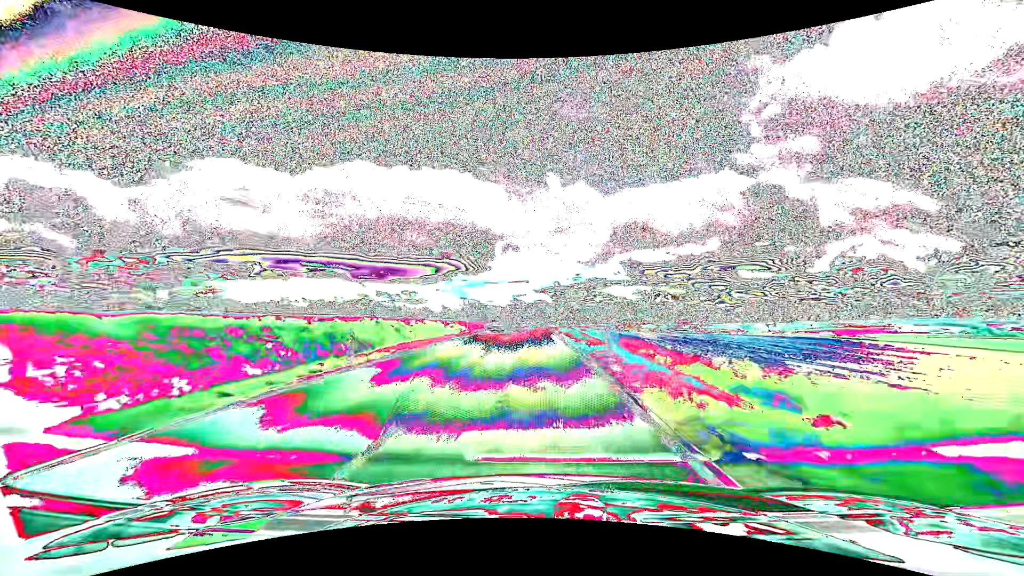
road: tertiary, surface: asphalt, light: Day
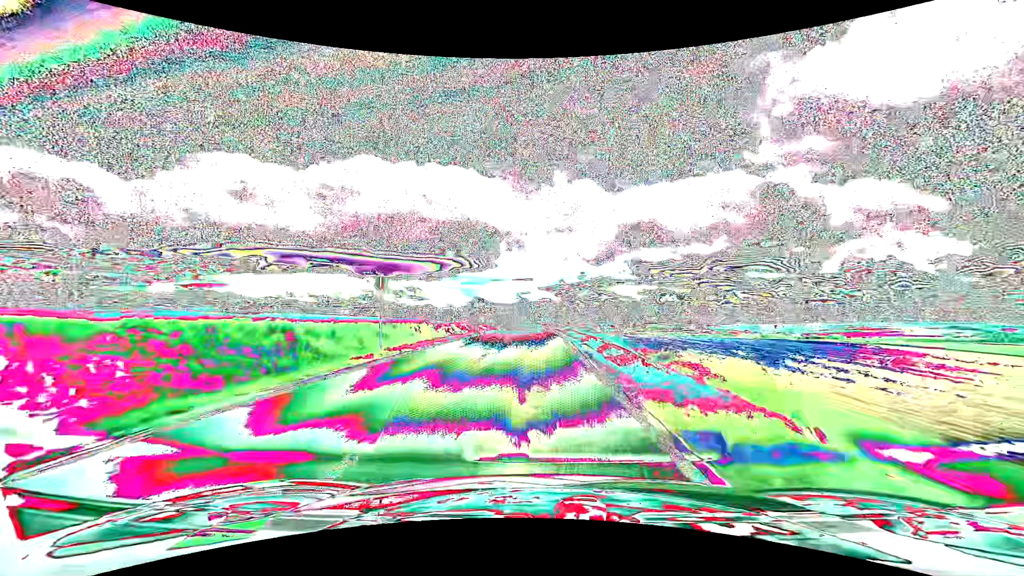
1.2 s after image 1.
(0.0, +26.0) m; -1°
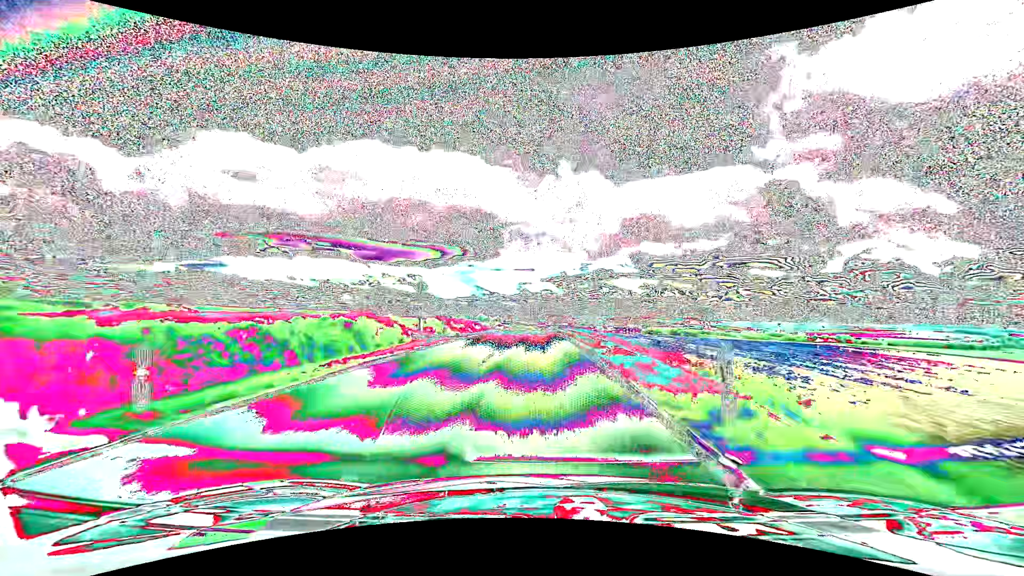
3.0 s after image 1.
(-0.2, +37.5) m; 0°
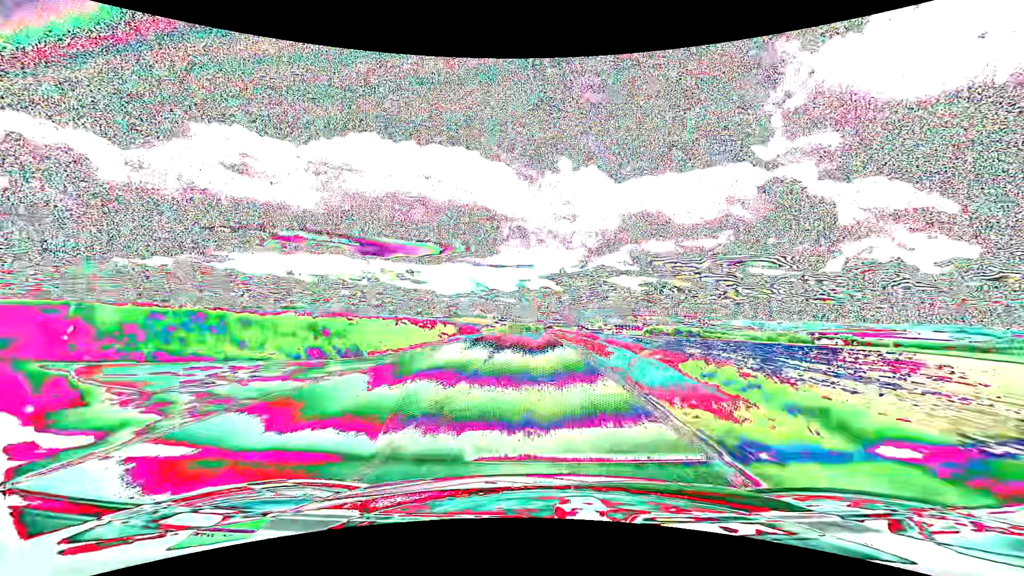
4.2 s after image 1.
(0.0, +23.8) m; 0°
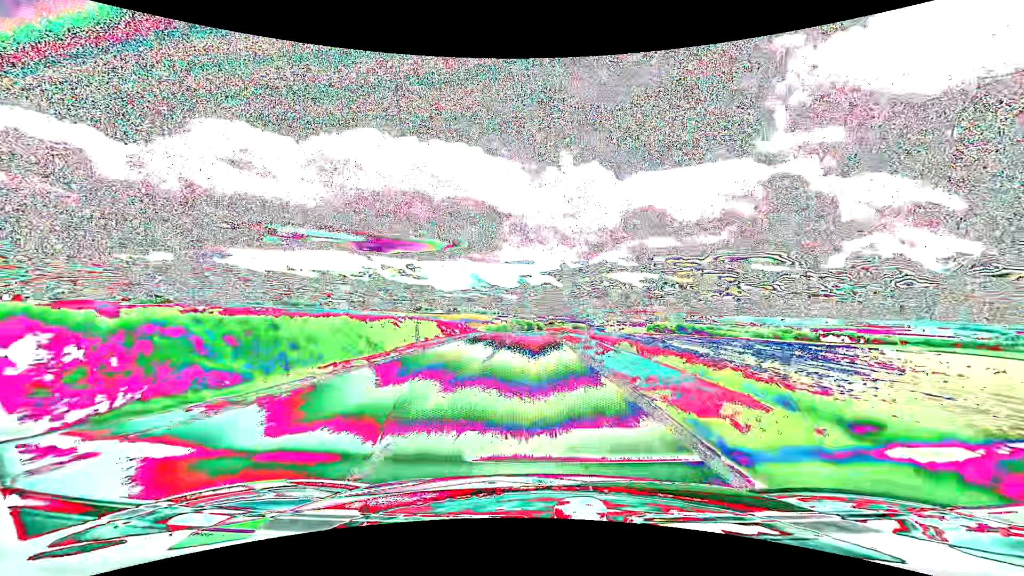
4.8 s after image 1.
(0.0, +12.0) m; 0°
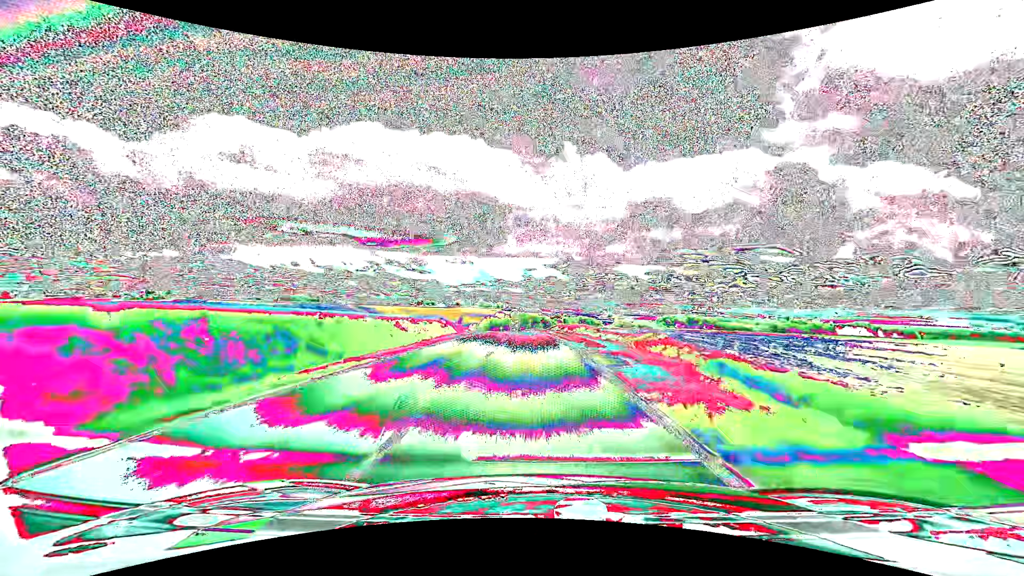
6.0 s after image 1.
(-0.1, +24.2) m; -1°
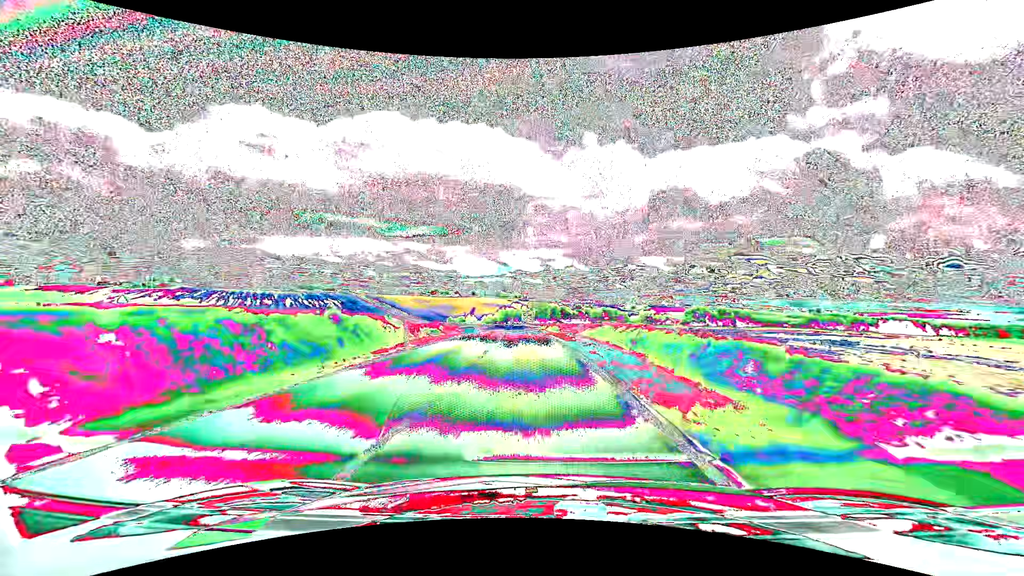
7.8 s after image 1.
(-0.6, +36.7) m; -2°
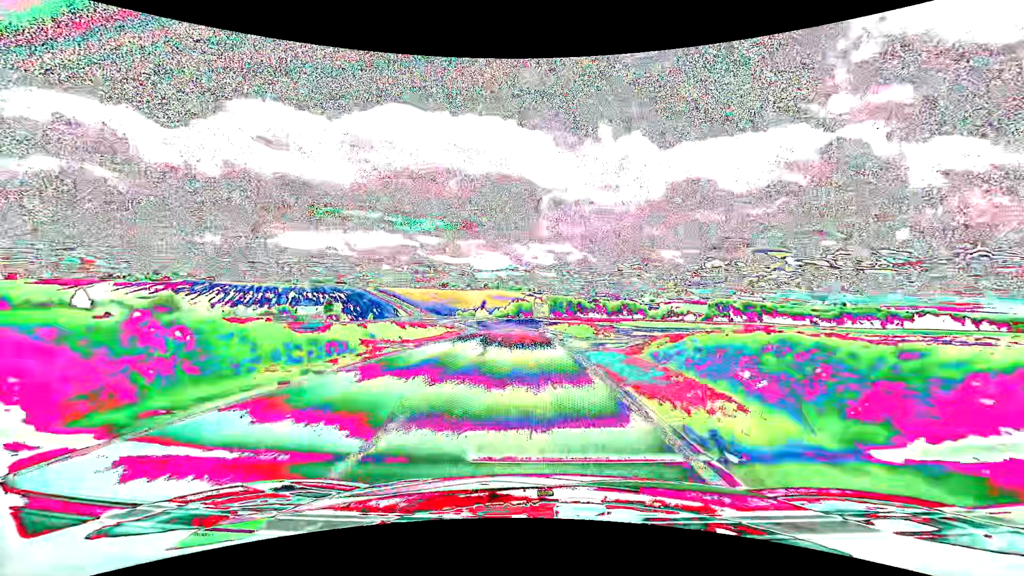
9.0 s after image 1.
(-0.4, +24.4) m; -2°
(0, +10) (0, +20) (-1, +30) (-1, +40) (-2, +50) (-3, +60) (-4, +70) (-5, +80) (-6, +90) (-7, +100) m
